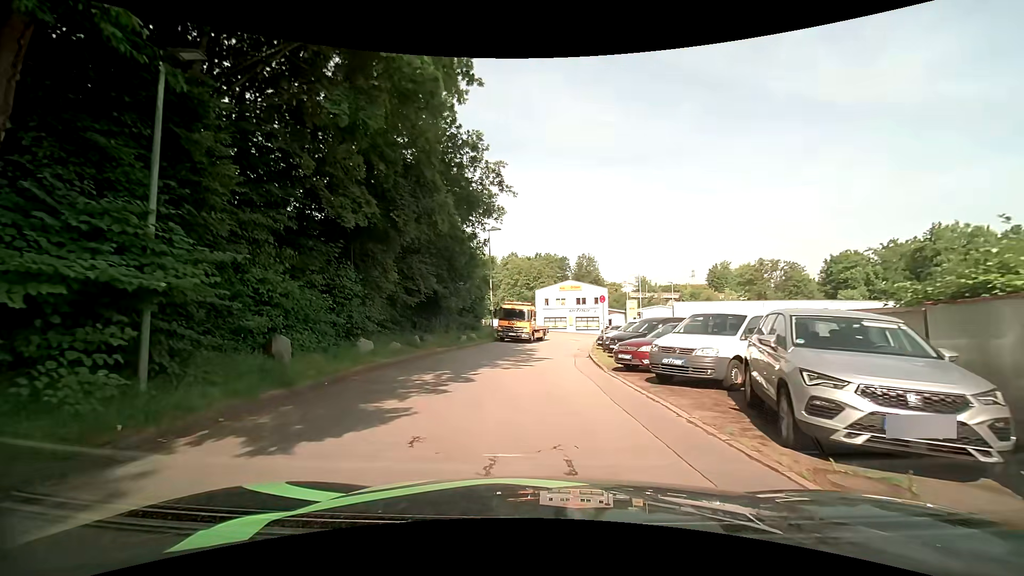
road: residential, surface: asphalt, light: Day
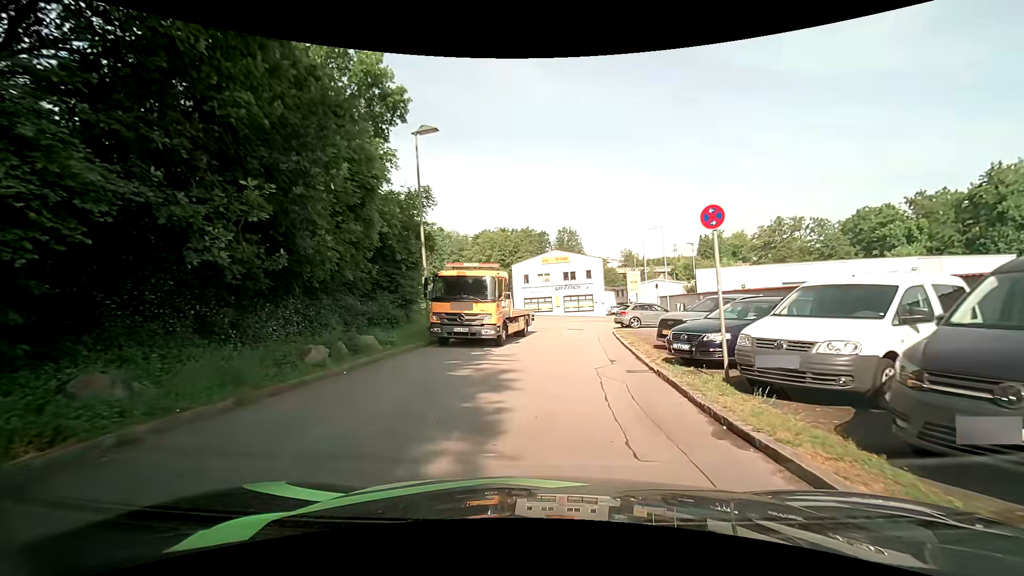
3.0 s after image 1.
(-0.4, +17.6) m; +1°
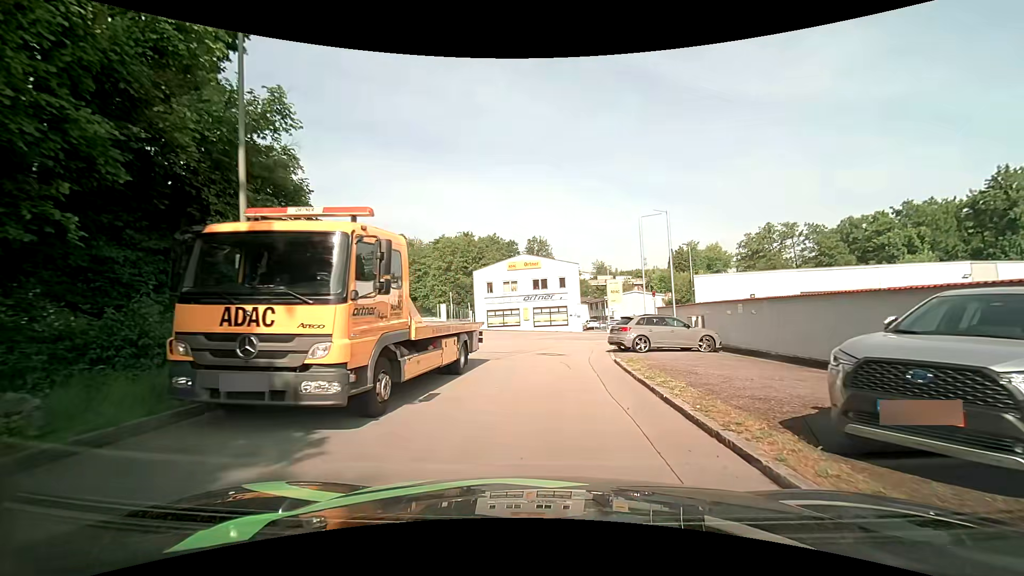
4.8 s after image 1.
(+0.1, +10.1) m; +3°
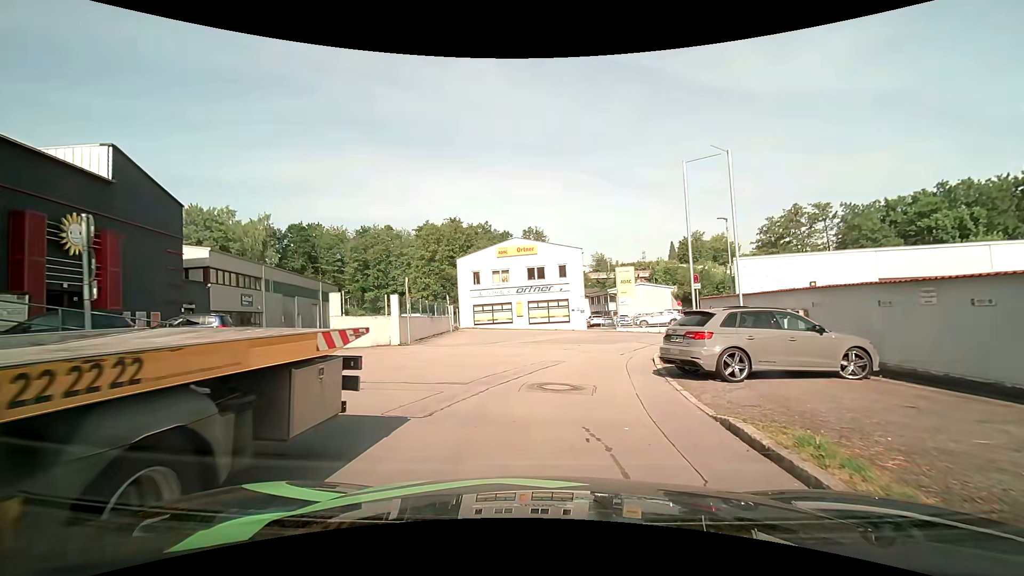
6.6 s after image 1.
(0.0, +9.1) m; 0°
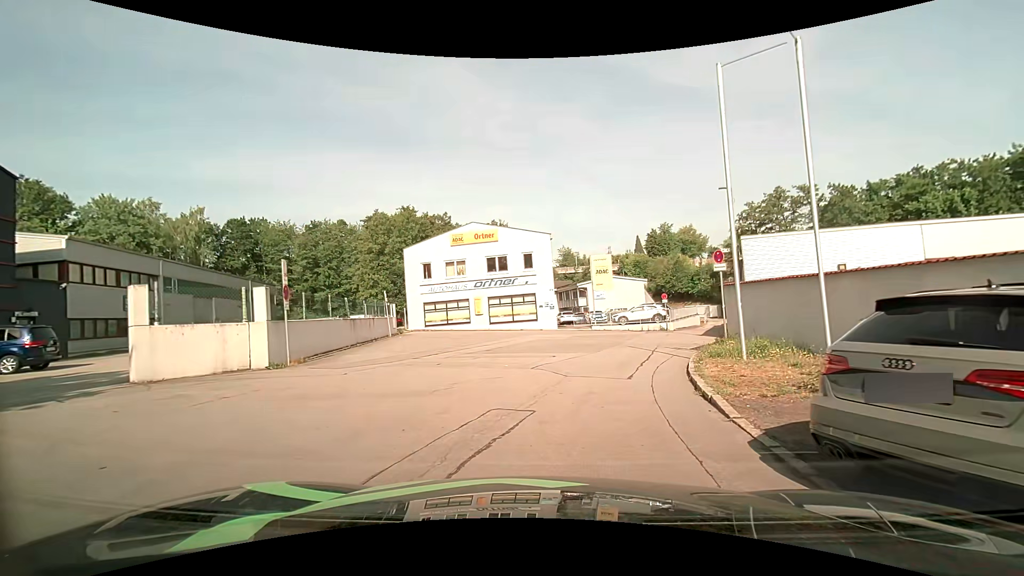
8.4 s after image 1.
(+0.2, +7.2) m; +4°
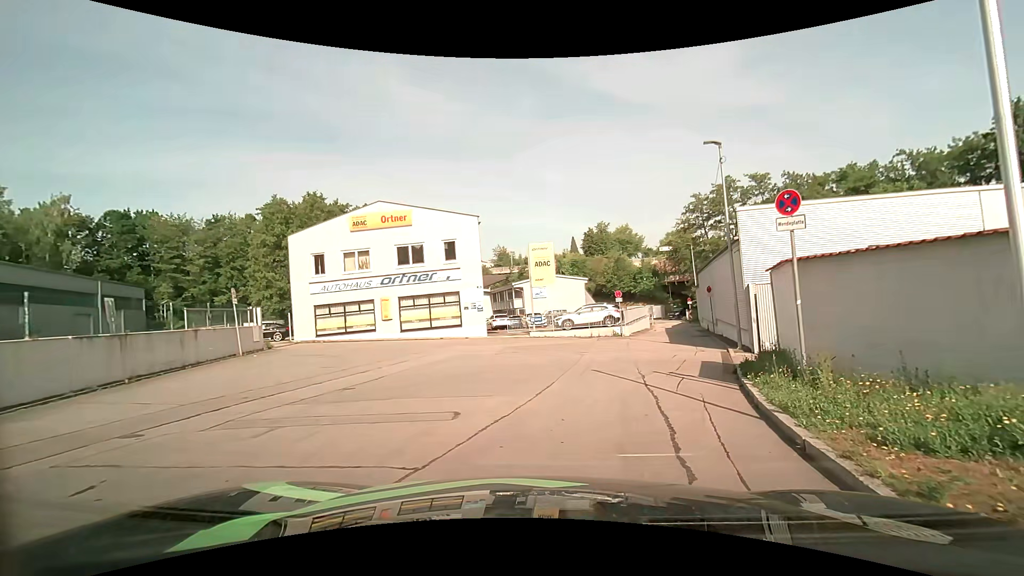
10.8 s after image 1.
(+0.4, +8.4) m; +6°
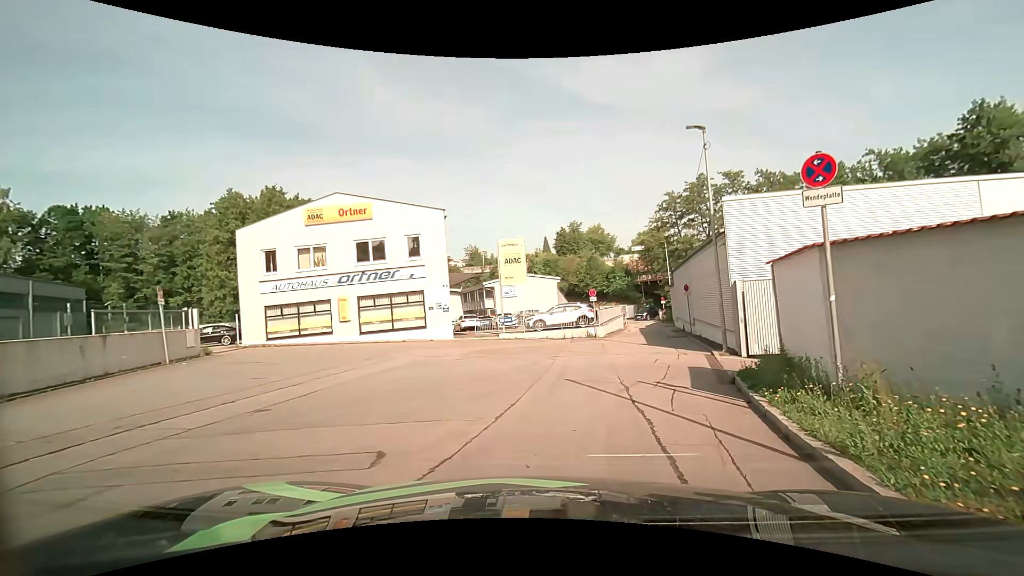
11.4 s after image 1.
(+0.1, +2.0) m; +4°
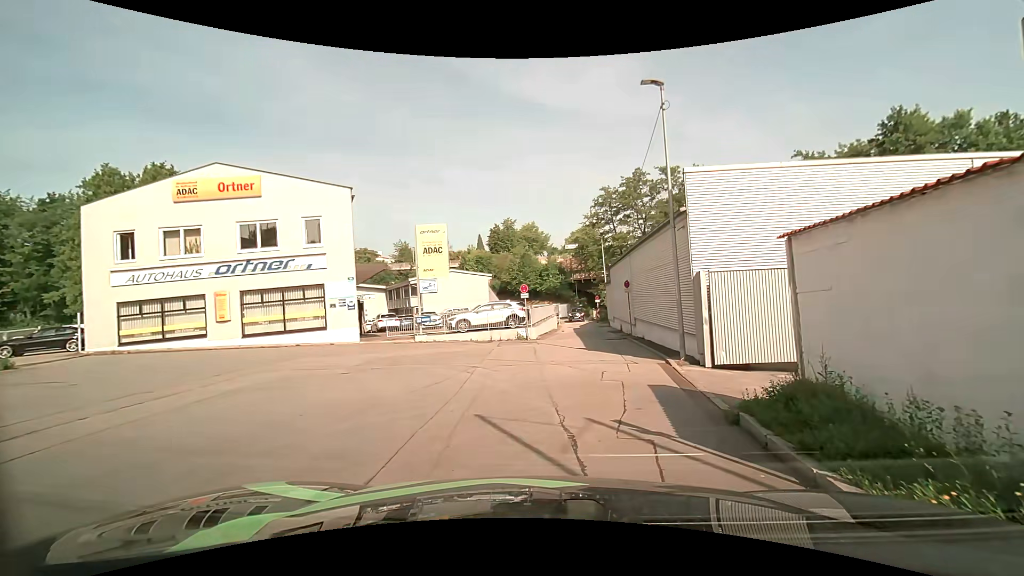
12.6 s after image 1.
(+0.2, +4.1) m; +7°
(+1, +10) (-2, +19) (-10, +18) (-10, +8) (-5, 0) (0, -9) (+4, -18) (+7, -28) (+10, -37) (+14, -47) m
